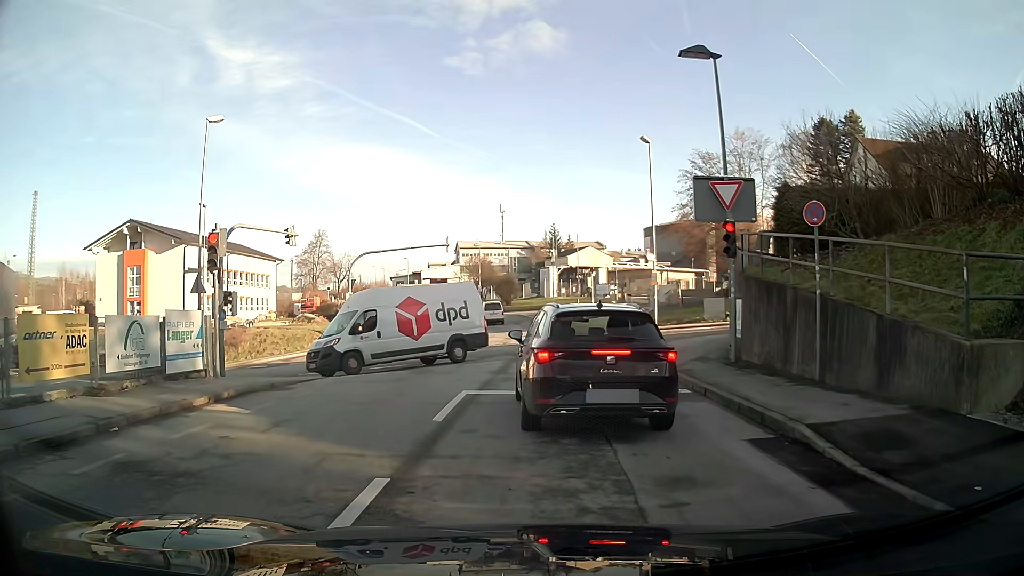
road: tertiary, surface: asphalt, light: Day
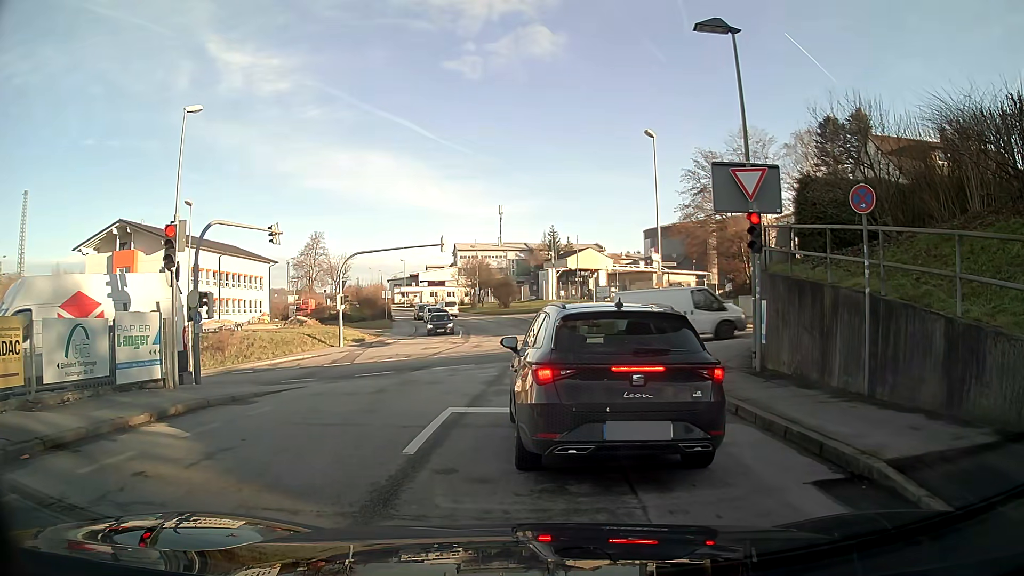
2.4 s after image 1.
(0.0, +1.8) m; 0°
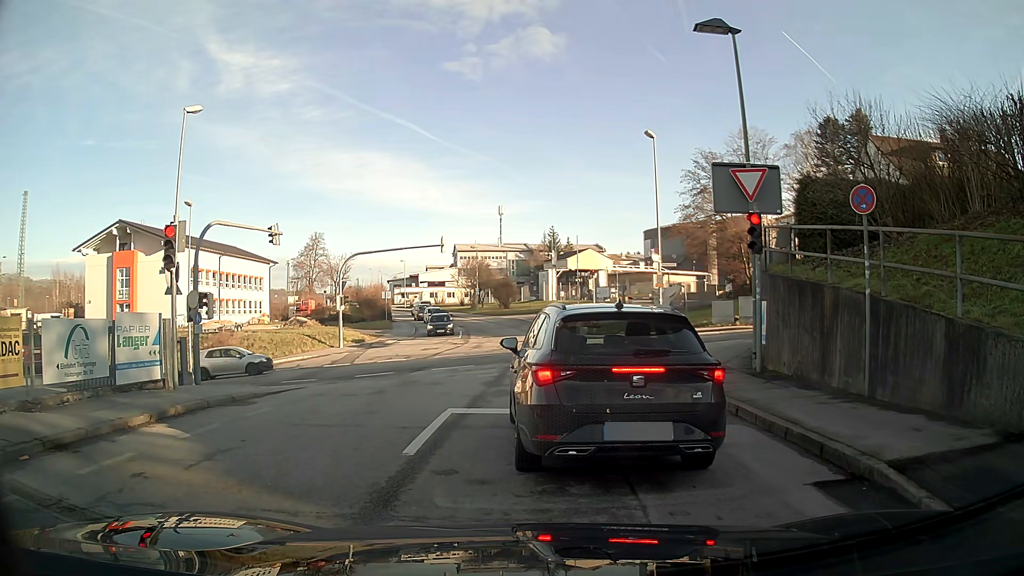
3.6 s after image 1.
(0.0, +0.1) m; 0°
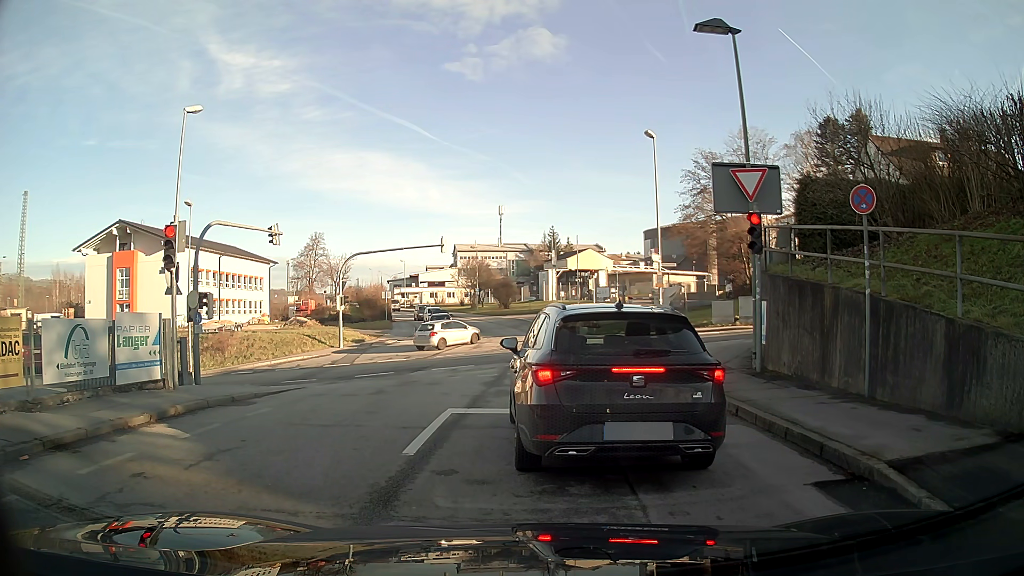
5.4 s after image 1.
(0.0, 0.0) m; 0°
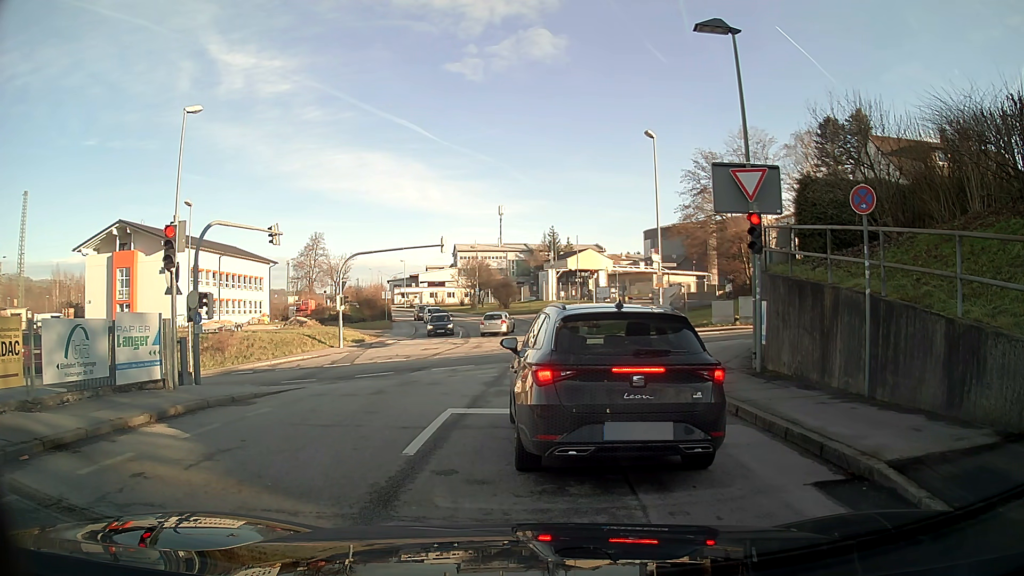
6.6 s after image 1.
(0.0, 0.0) m; 0°
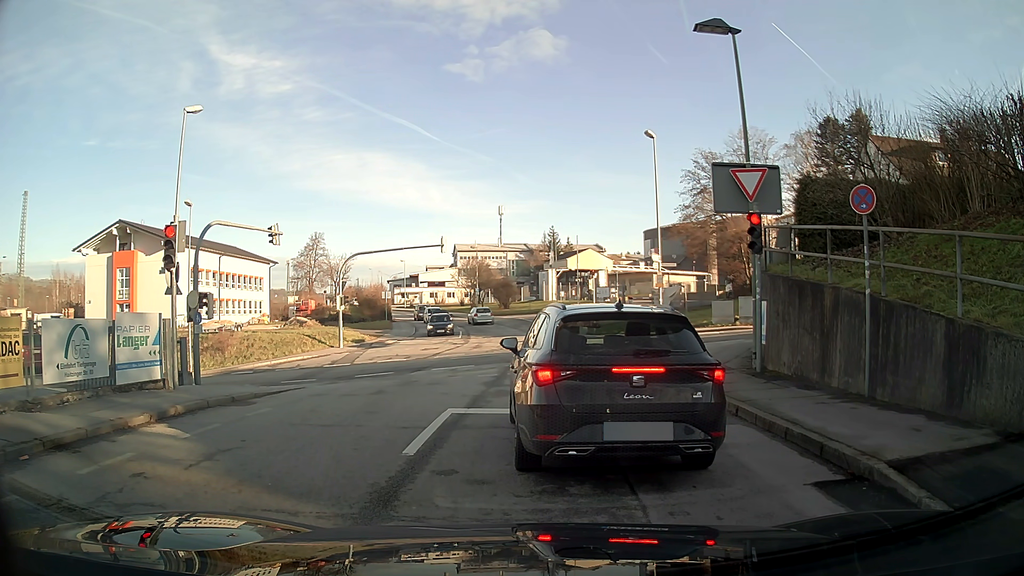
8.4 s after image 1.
(0.0, 0.0) m; 0°
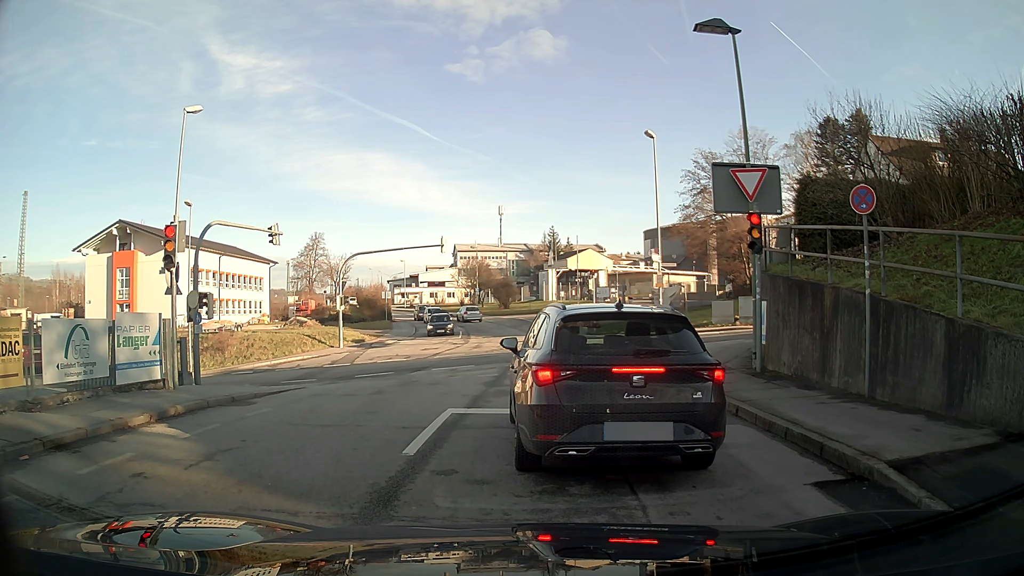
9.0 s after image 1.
(0.0, 0.0) m; 0°
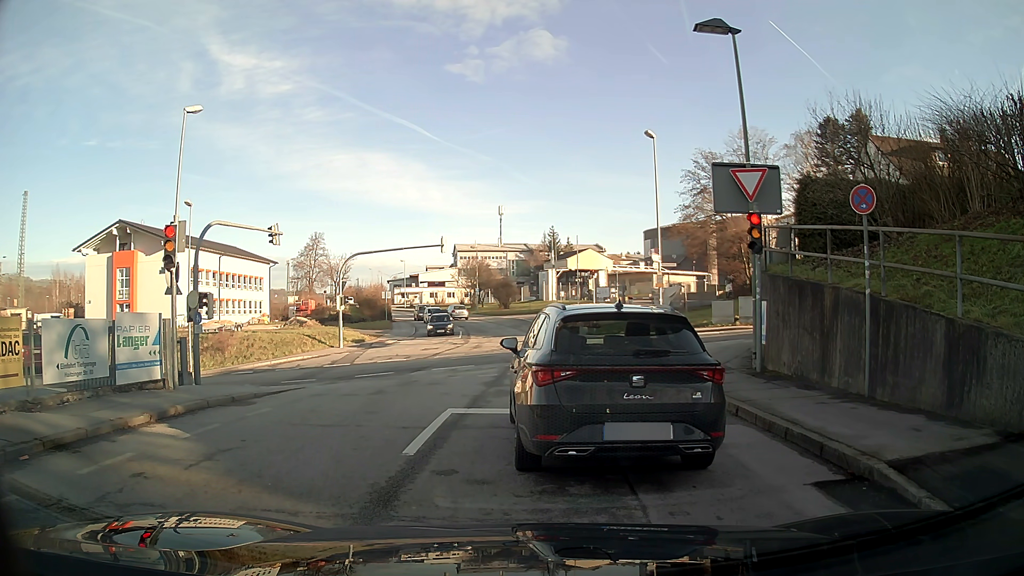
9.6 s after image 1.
(0.0, 0.0) m; 0°
